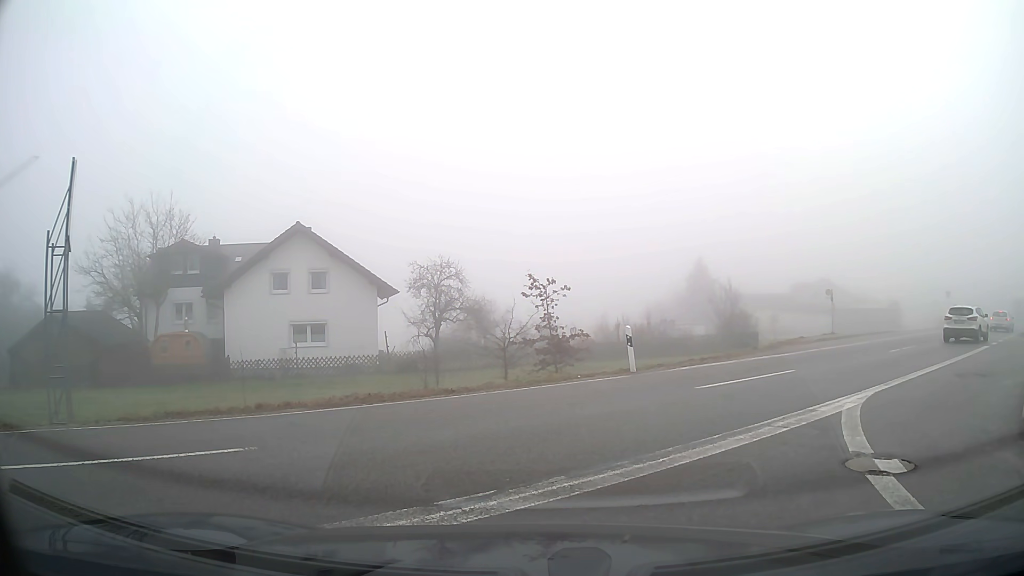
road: tertiary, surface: asphalt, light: Day
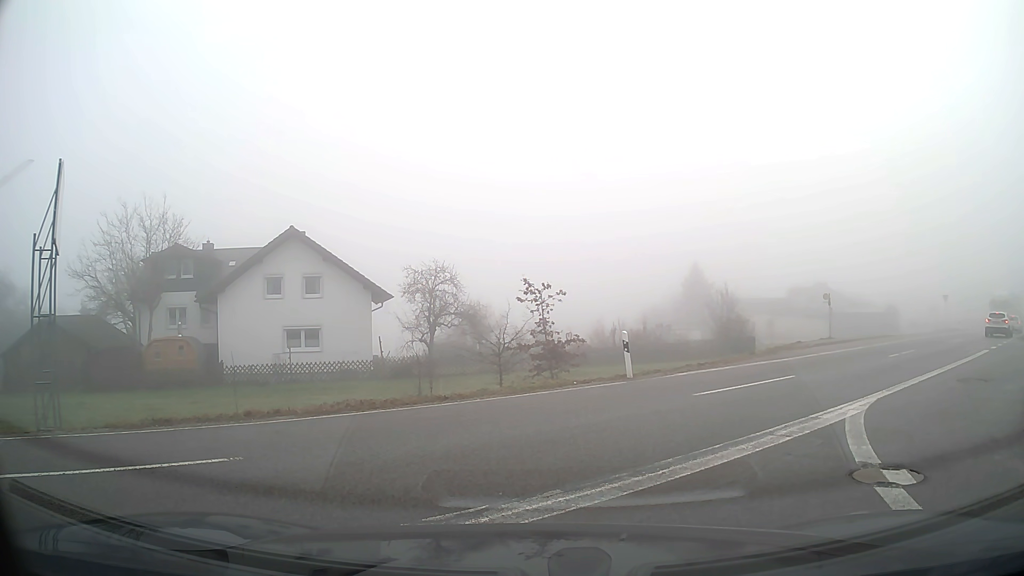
(0.0, +0.3) m; 0°
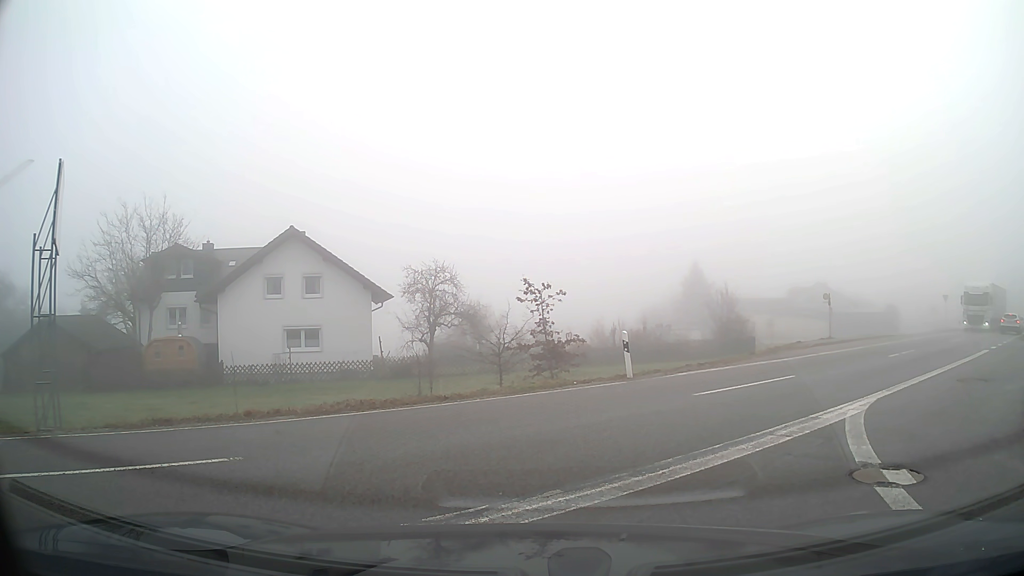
(0.0, 0.0) m; 0°
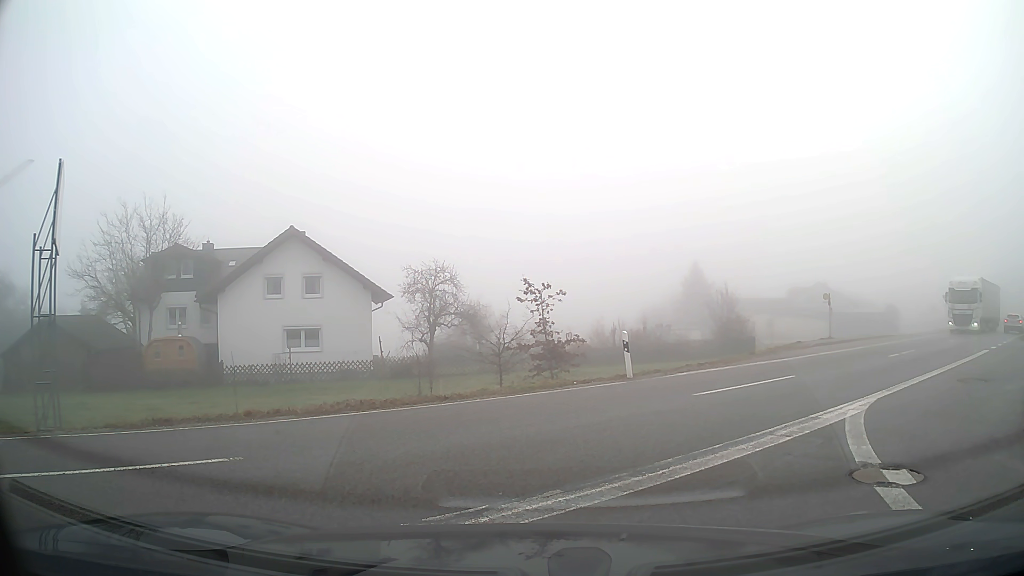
(0.0, 0.0) m; 0°
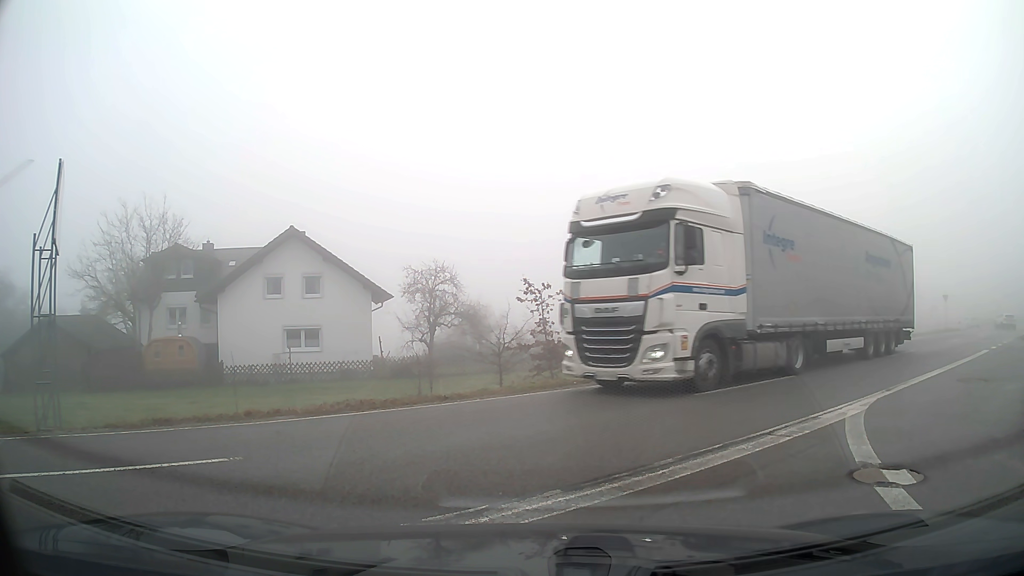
(0.0, 0.0) m; 0°
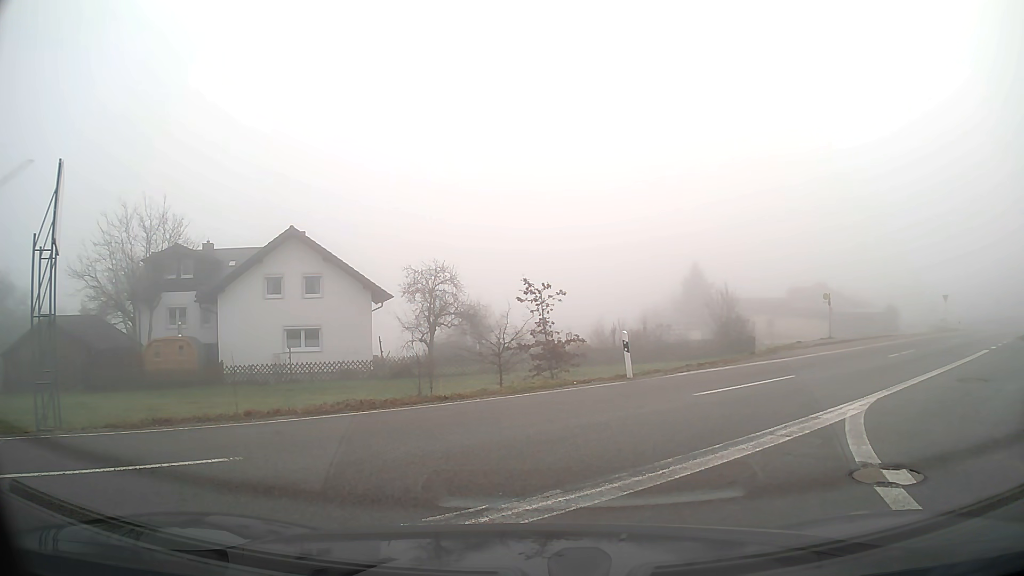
(0.0, 0.0) m; 0°
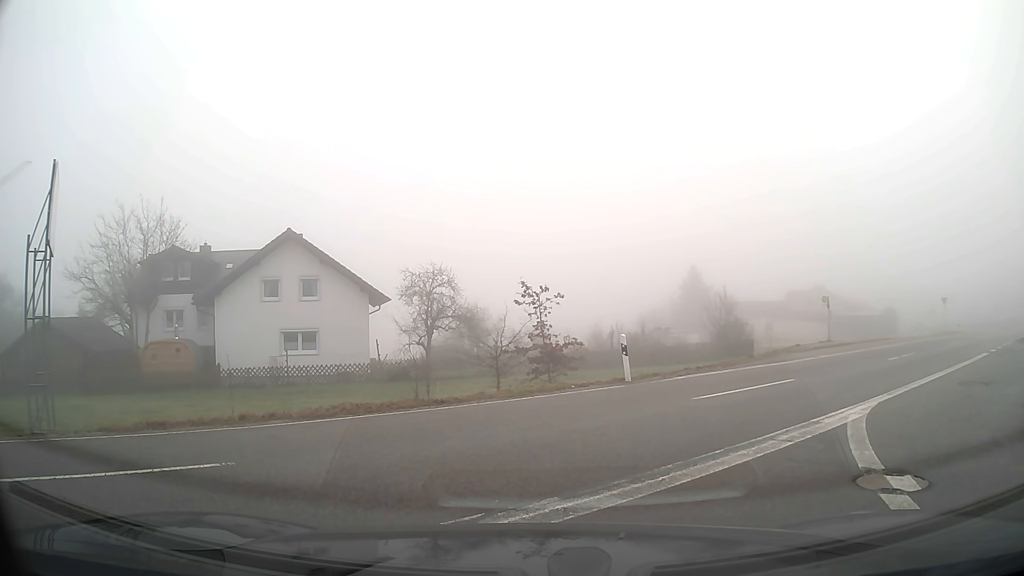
(0.0, +0.1) m; 0°
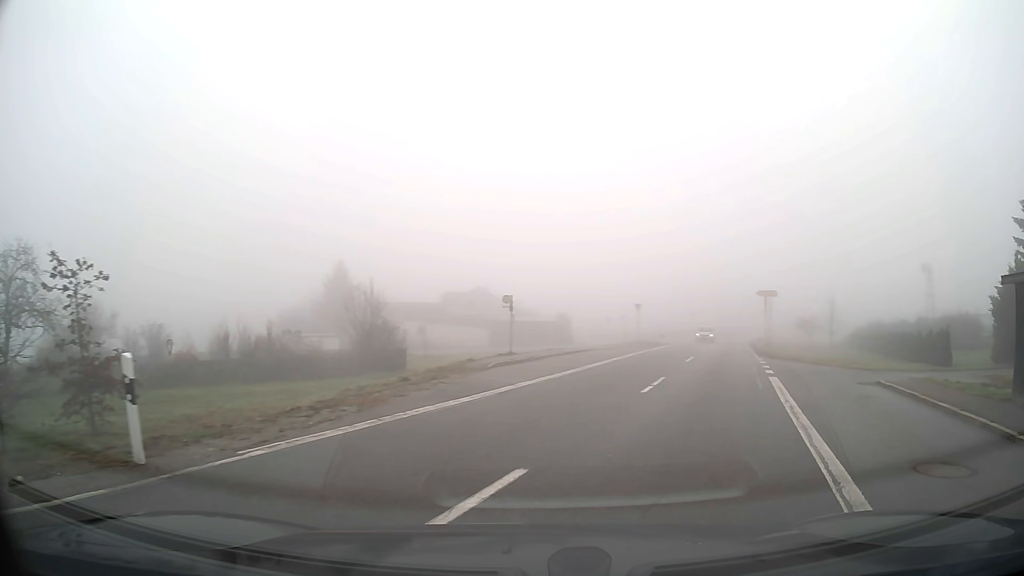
(+2.6, +9.0) m; +35°
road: secondary
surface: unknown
(+2, +10) (+4, +20) (+6, +29) (+9, +39) (+11, +49) (+13, +59) (+12, +68) (+8, +77) (+4, +87) (+1, +96) m
